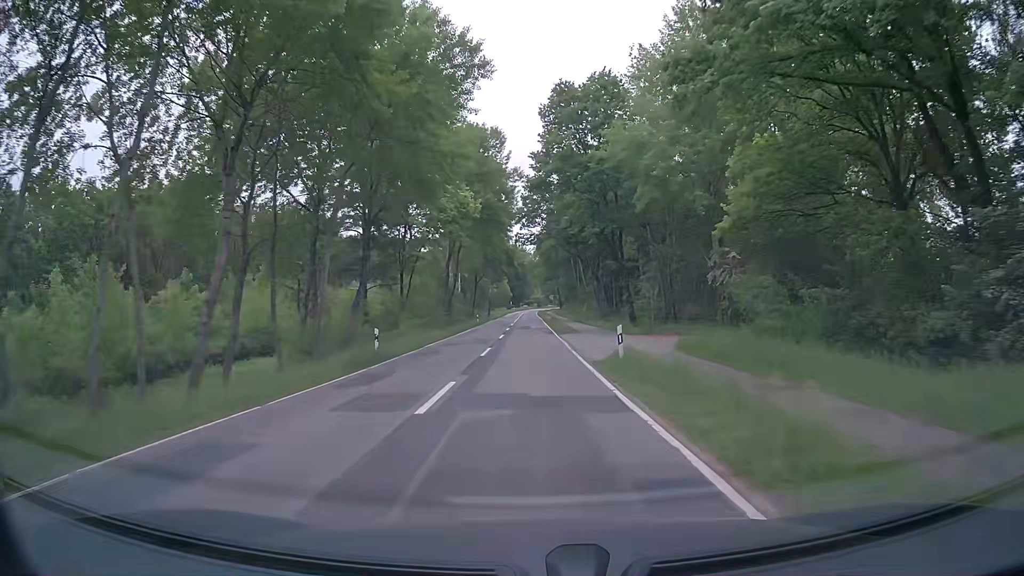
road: tertiary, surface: asphalt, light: Day
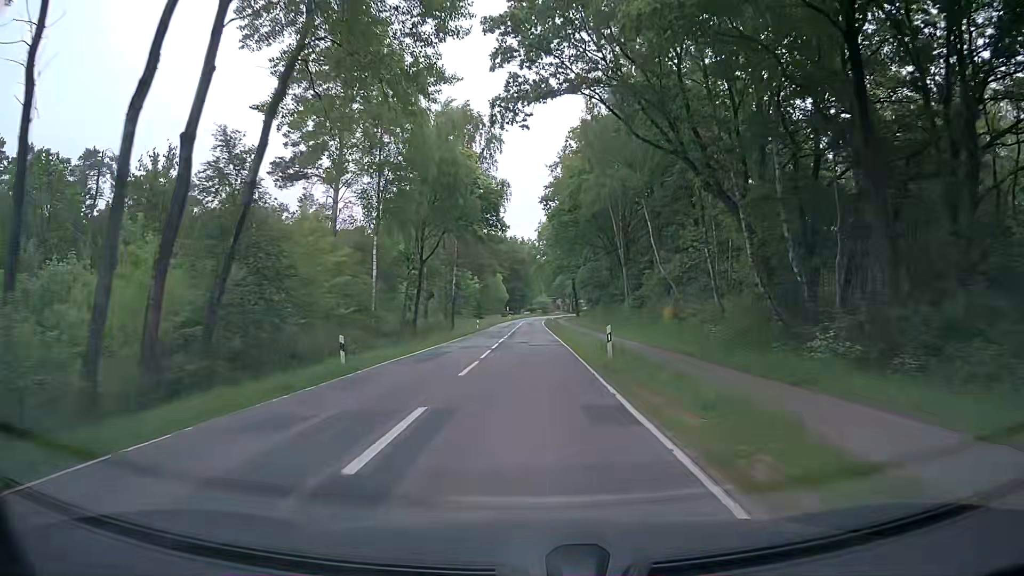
(+0.2, +52.3) m; 0°
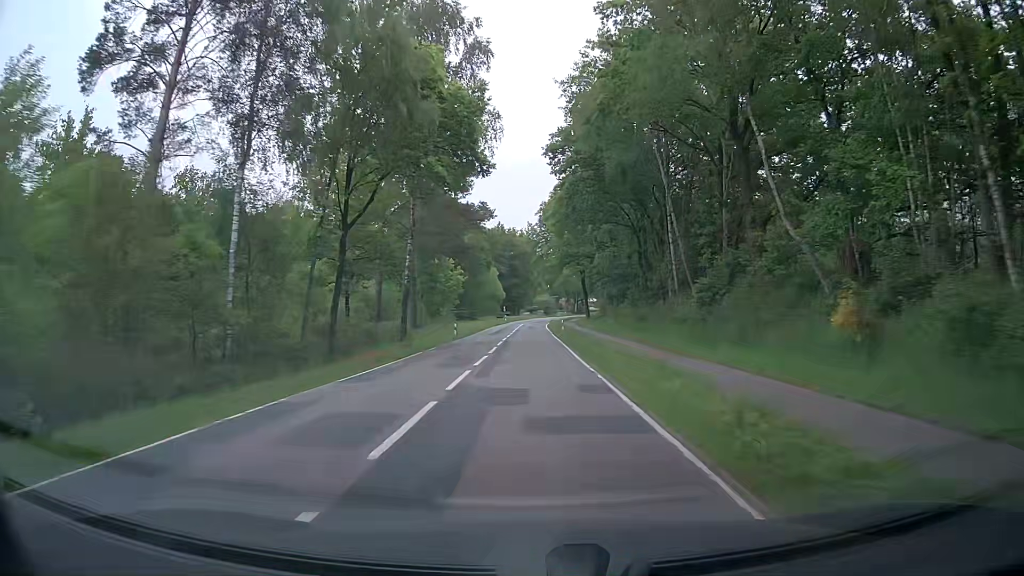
(+0.1, +20.6) m; 0°
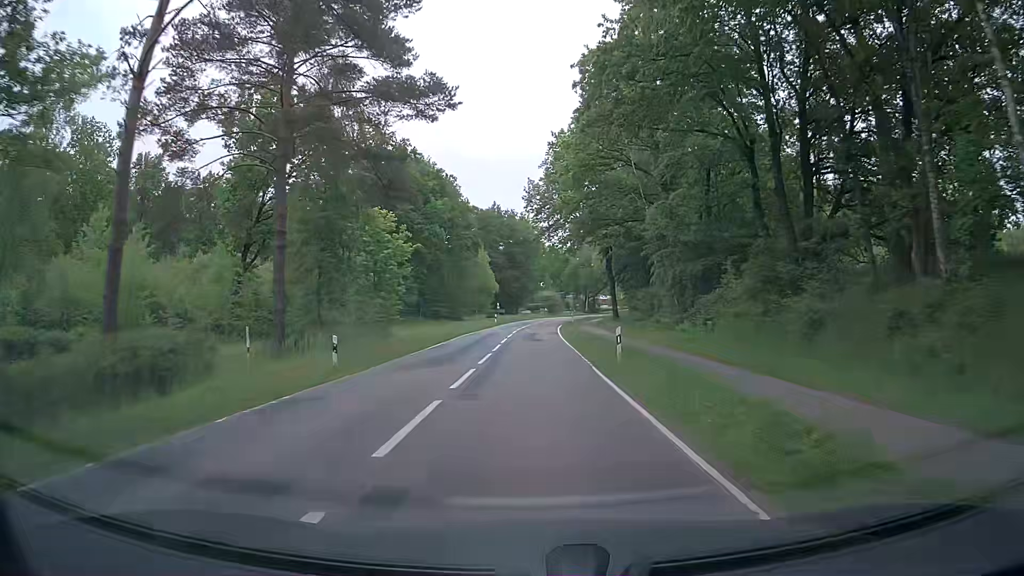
(+0.1, +30.2) m; 0°
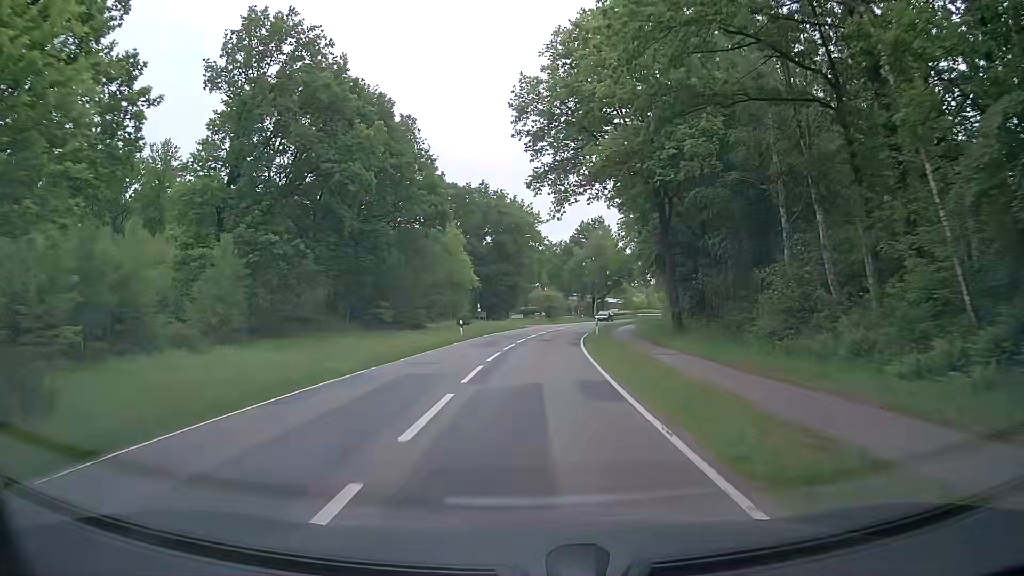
(0.0, +29.5) m; 0°
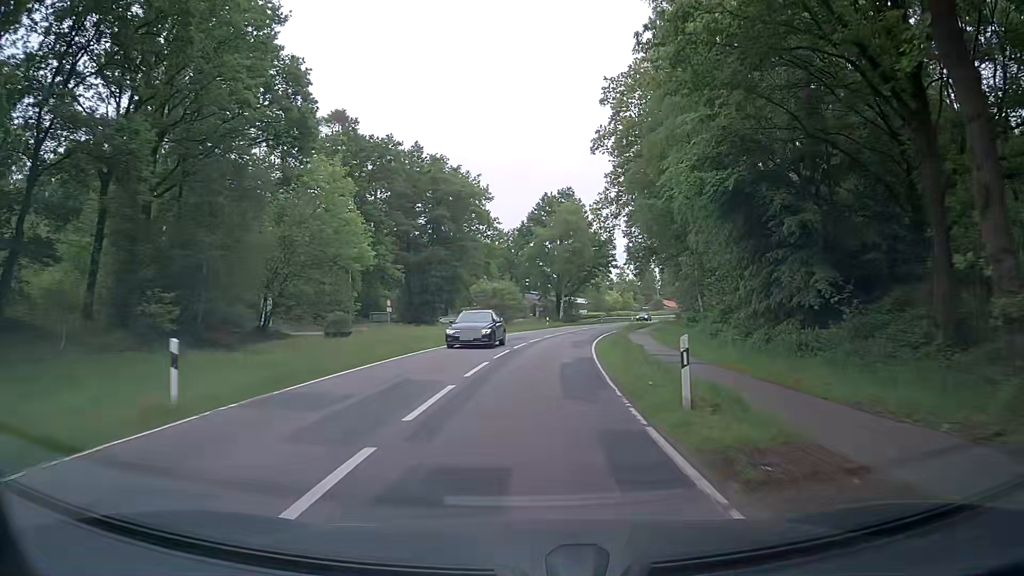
(+0.6, +28.8) m; +4°
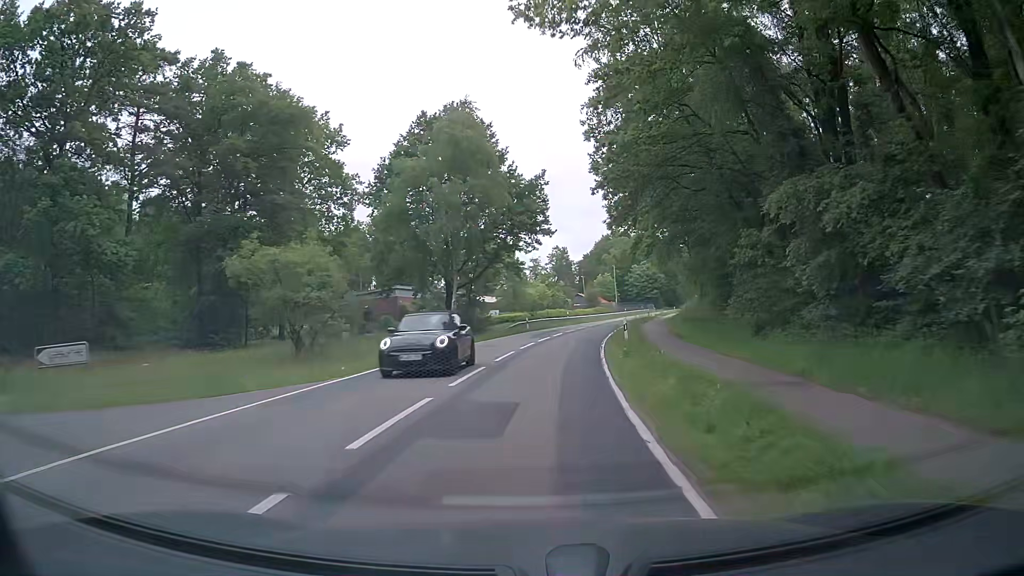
(+2.5, +37.7) m; +7°
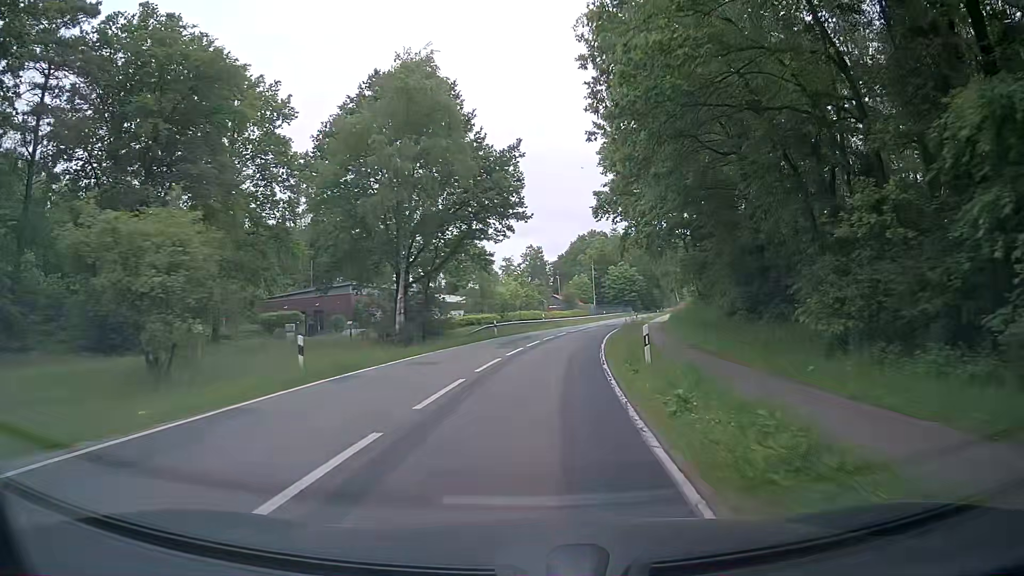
(+0.2, +9.3) m; +3°
(0, +10) (+1, +20) (+2, +30) (+3, +40) (+5, +50) (+7, +59) (+9, +69) (+11, +79) (+14, +89) (+16, +98) m
